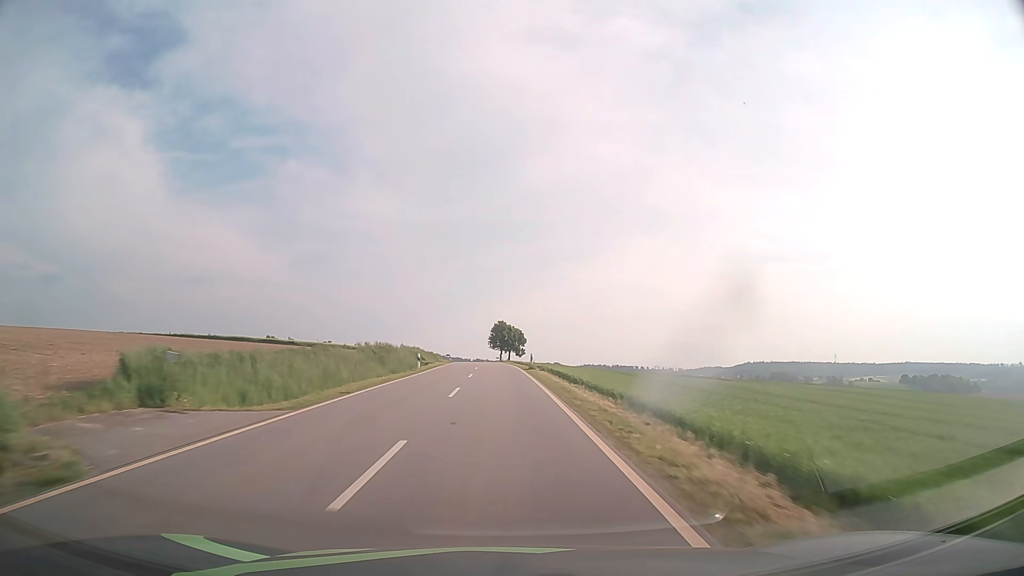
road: tertiary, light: Day
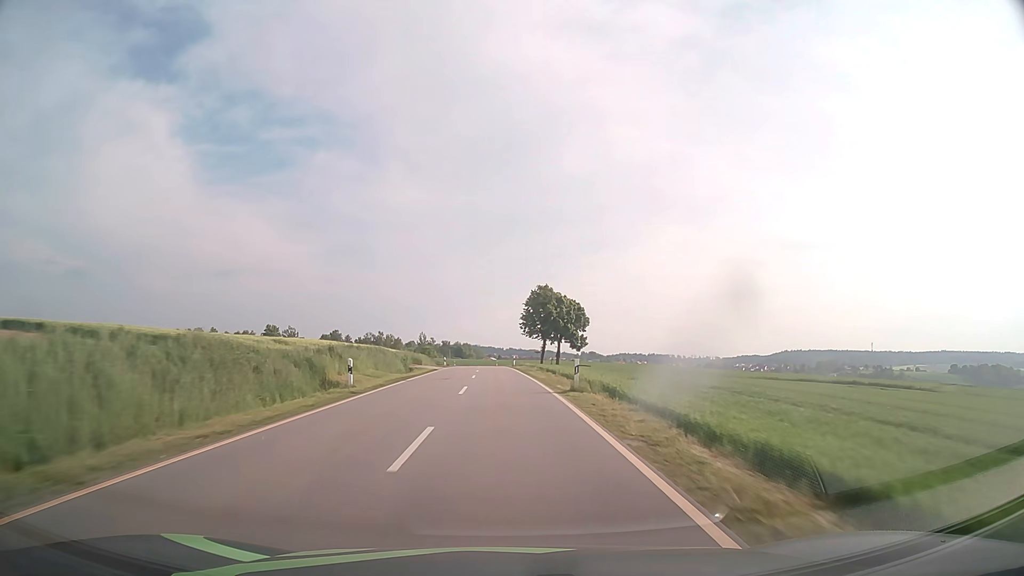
(-1.8, +71.5) m; -3°
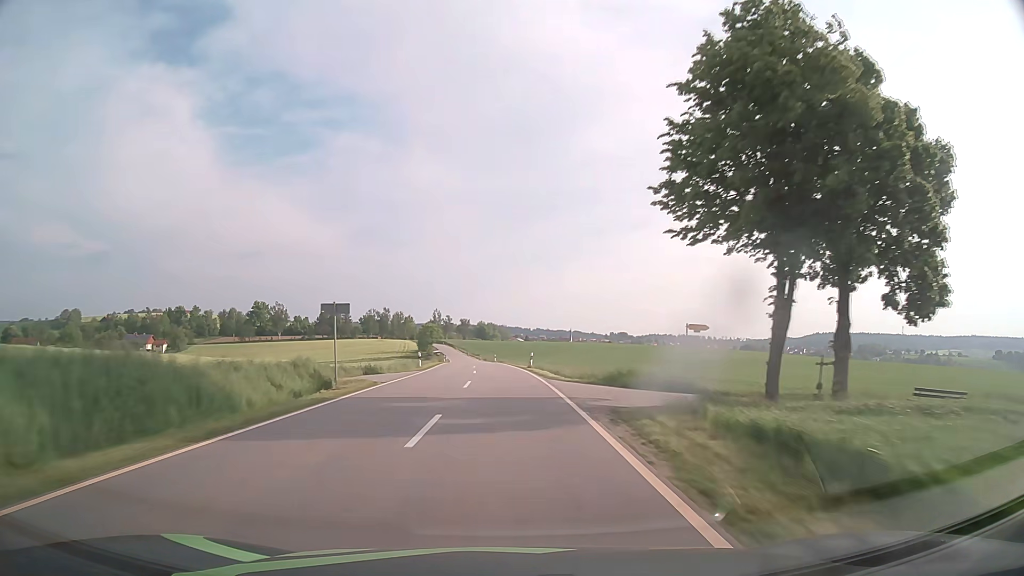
(-1.5, +71.5) m; -2°
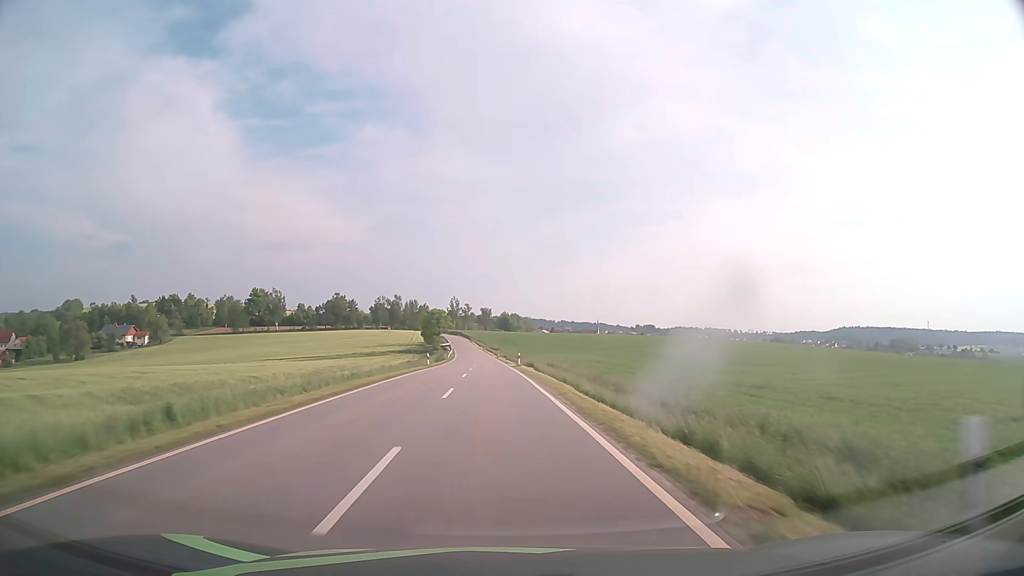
(-0.6, +40.3) m; -2°
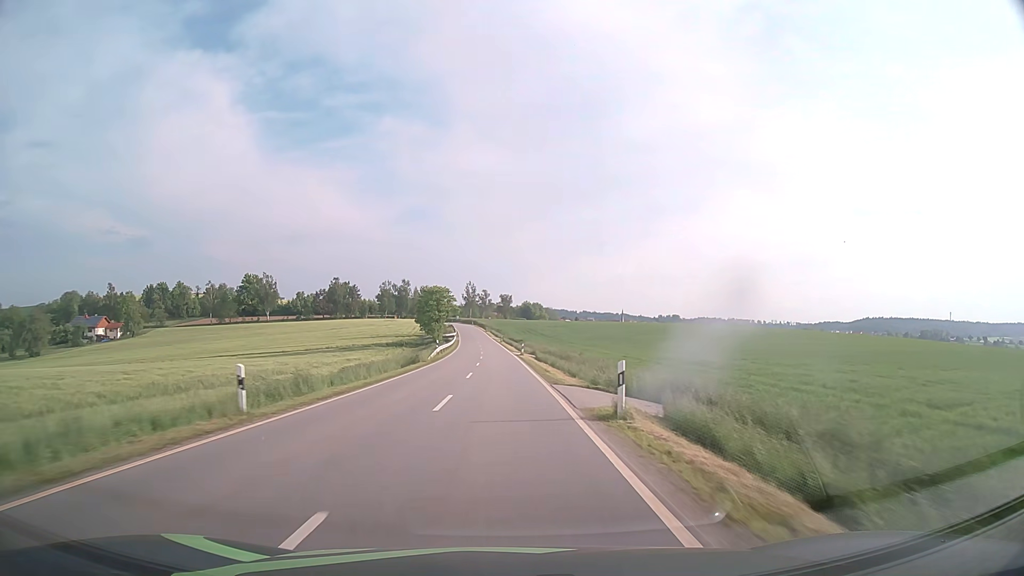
(-0.7, +40.0) m; -2°
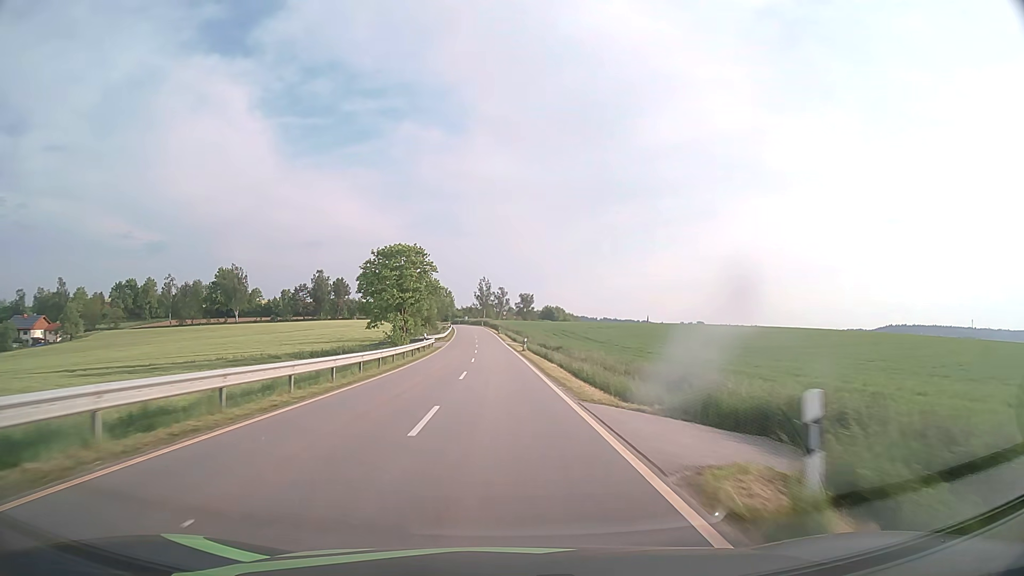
(-0.7, +52.9) m; -1°
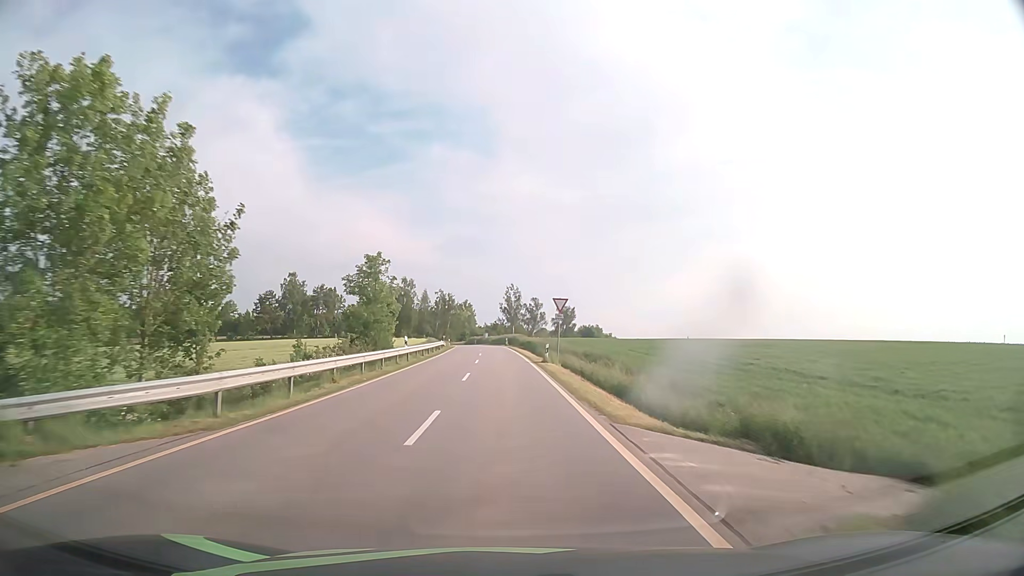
(-1.5, +61.3) m; -3°
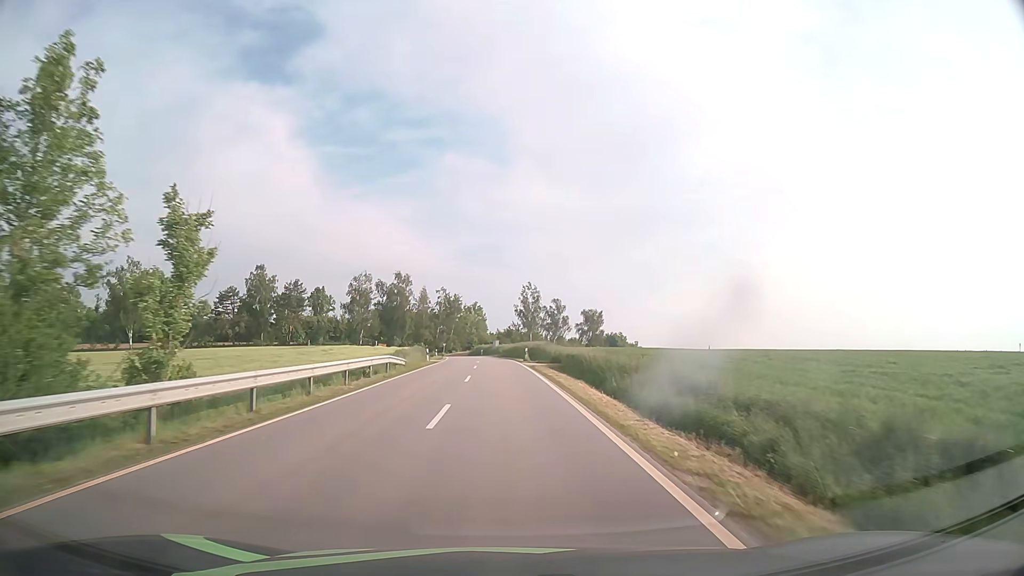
(-0.4, +34.6) m; -1°
(0, +10) (0, +20) (0, +30) (-1, +40) (-1, +50) (-1, +60) (-2, +70) (-3, +80) (-4, +90) (-6, +100) m
